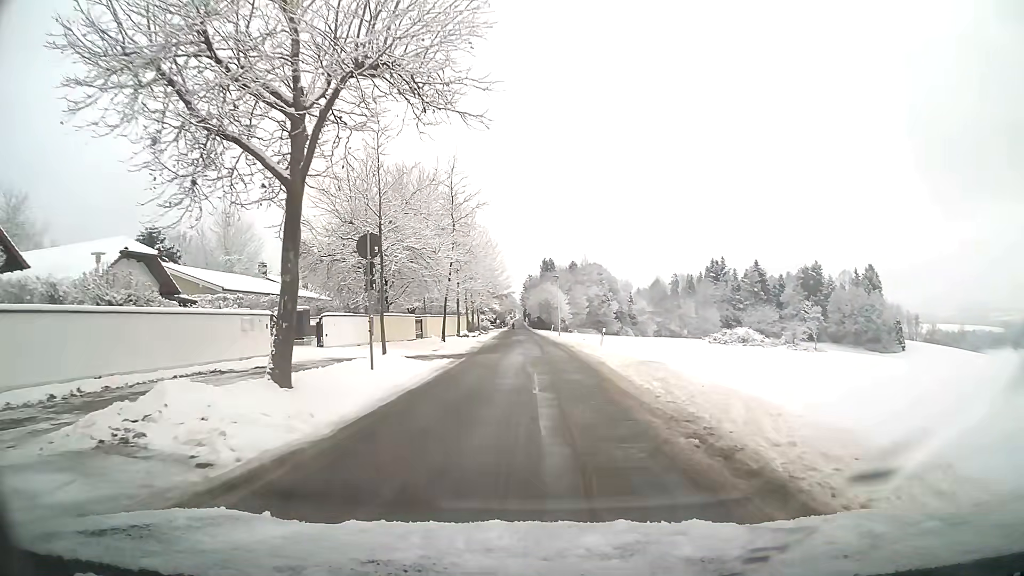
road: residential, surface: asphalt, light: Day
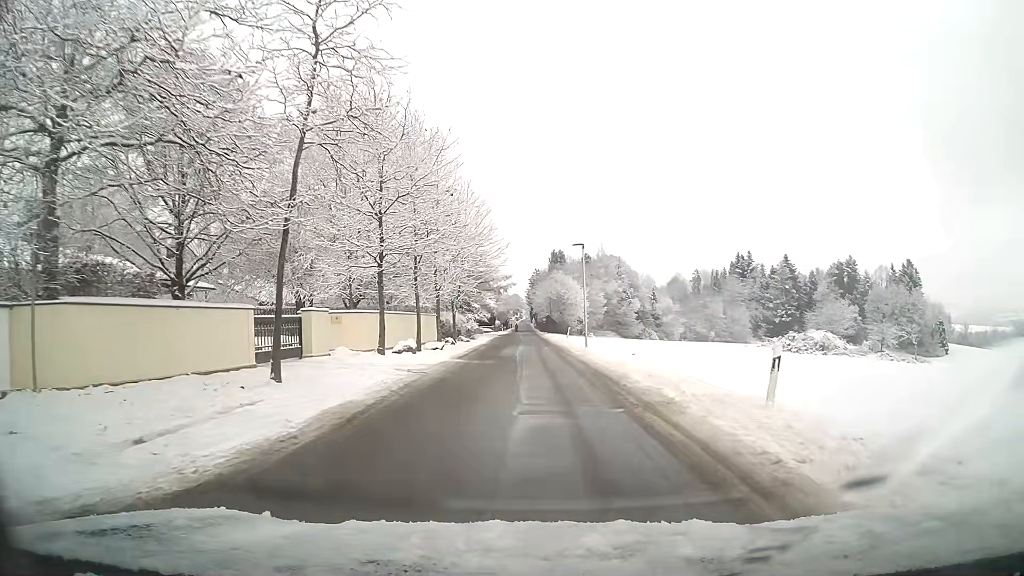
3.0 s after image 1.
(0.0, +24.3) m; -1°
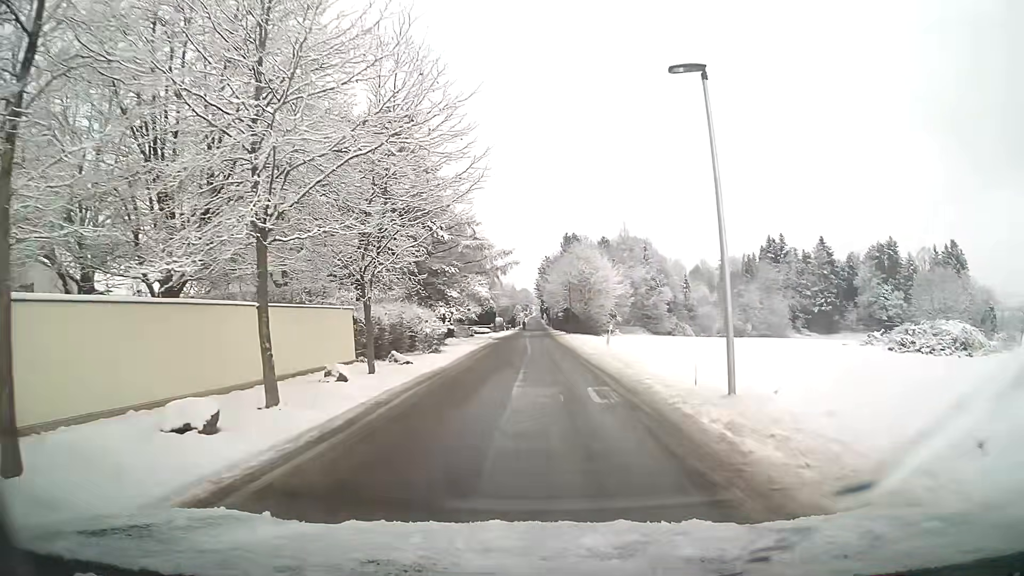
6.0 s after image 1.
(-0.2, +23.6) m; -1°
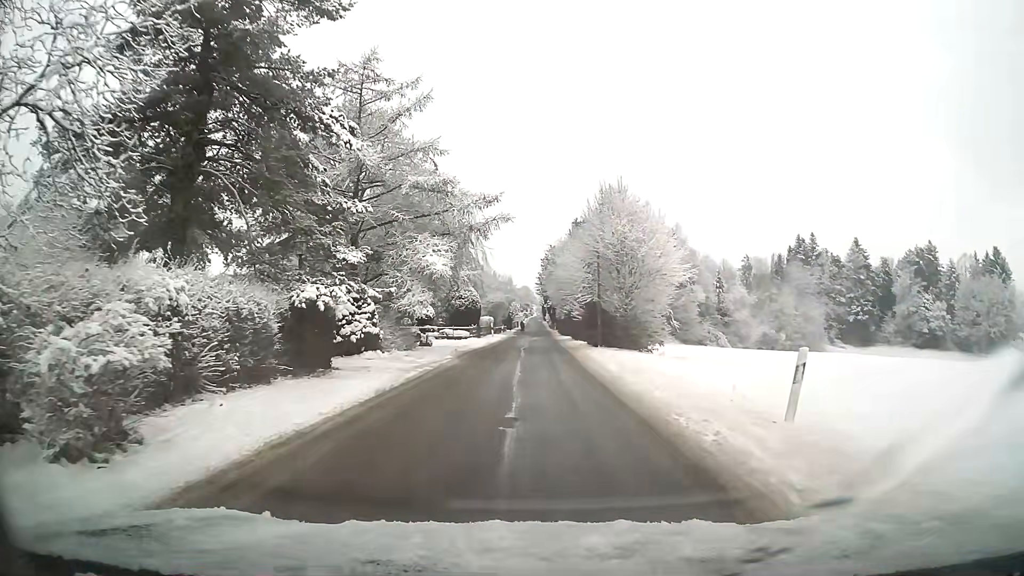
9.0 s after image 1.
(+0.1, +22.4) m; 0°
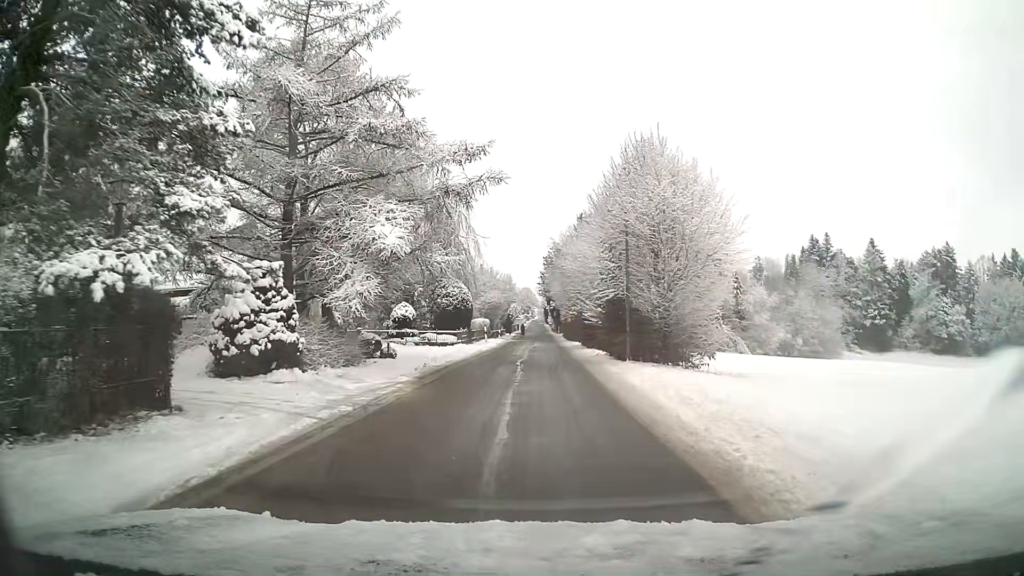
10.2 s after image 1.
(-0.1, +8.6) m; 0°
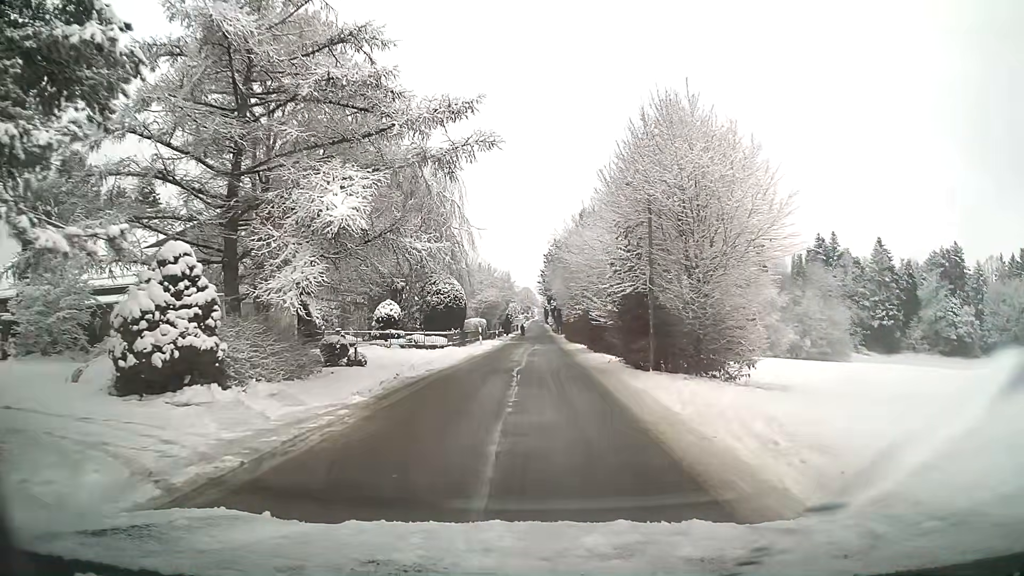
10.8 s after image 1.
(0.0, +4.2) m; 0°
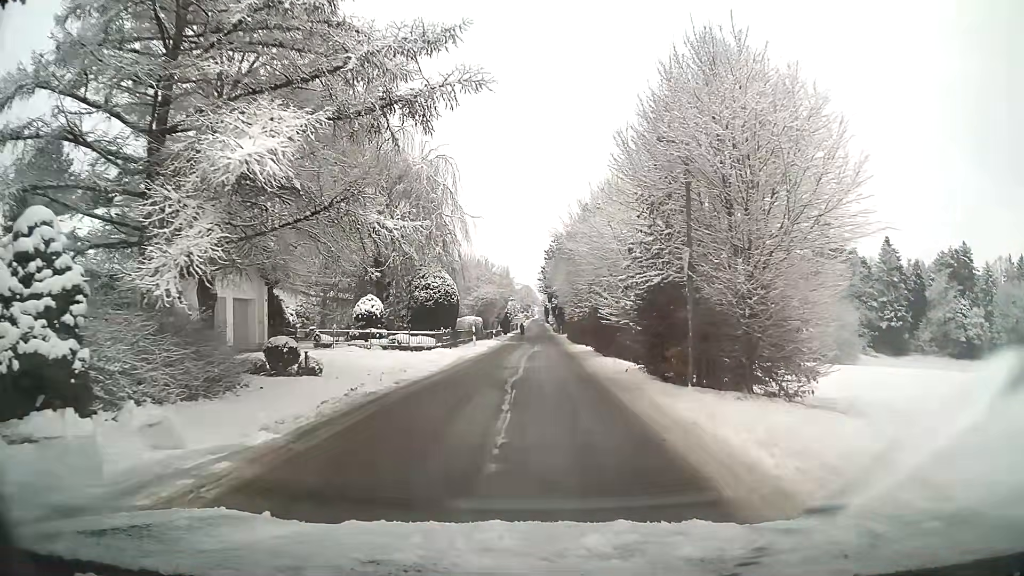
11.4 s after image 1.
(0.0, +4.2) m; 0°
